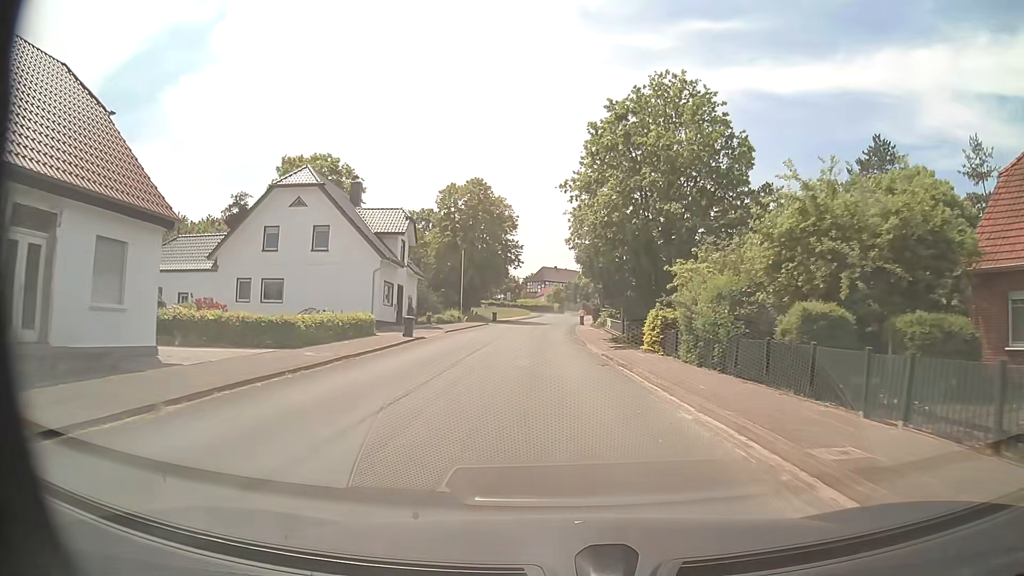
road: secondary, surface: asphalt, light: Day
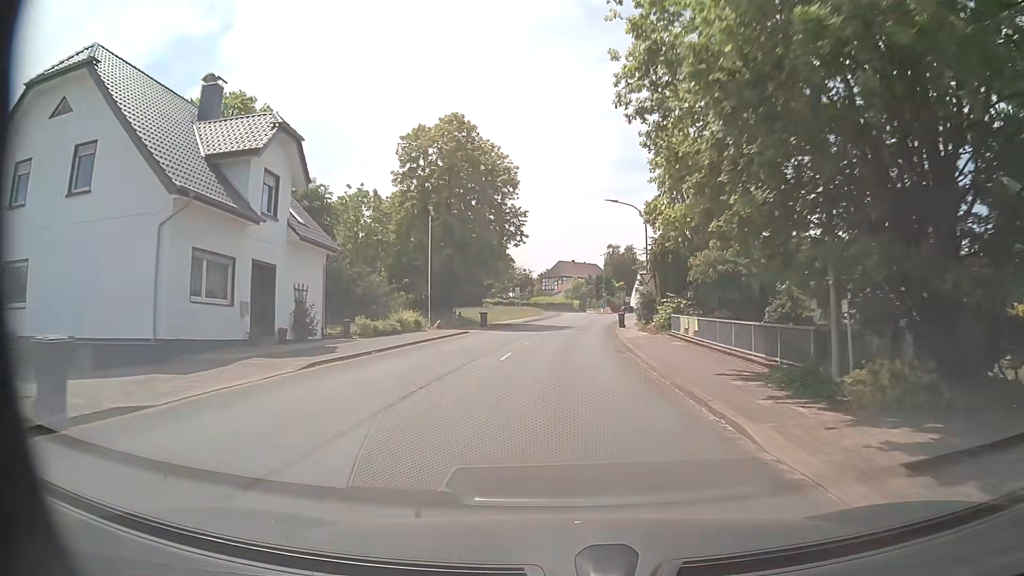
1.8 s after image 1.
(-0.4, +24.2) m; -2°
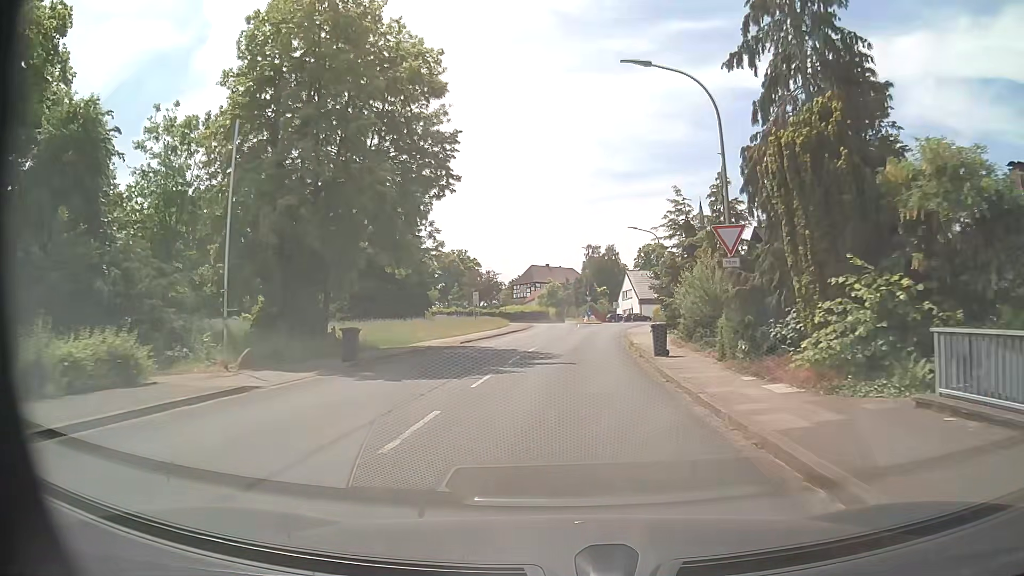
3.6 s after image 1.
(+0.4, +23.3) m; +2°
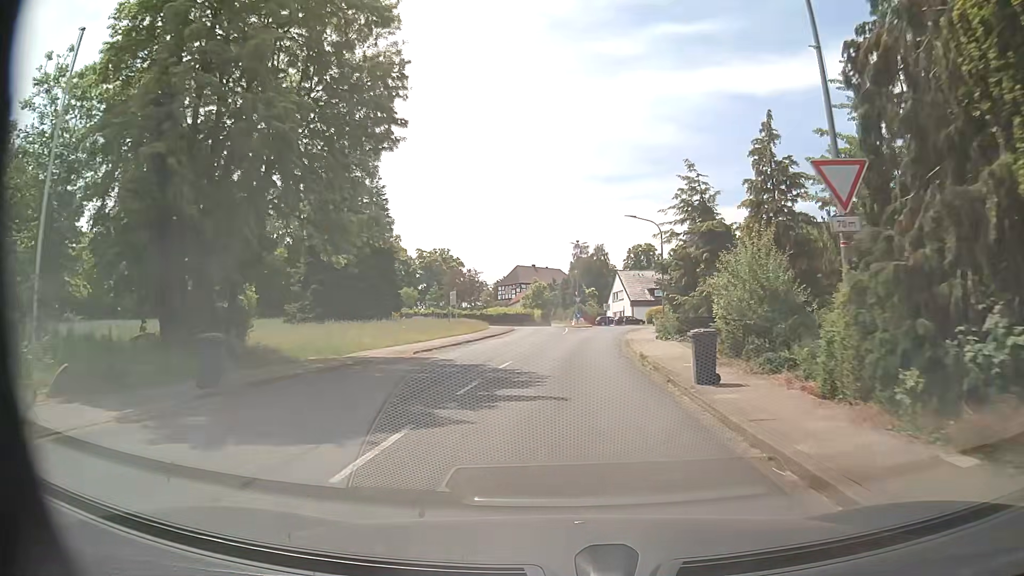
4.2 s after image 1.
(+0.1, +7.3) m; +1°
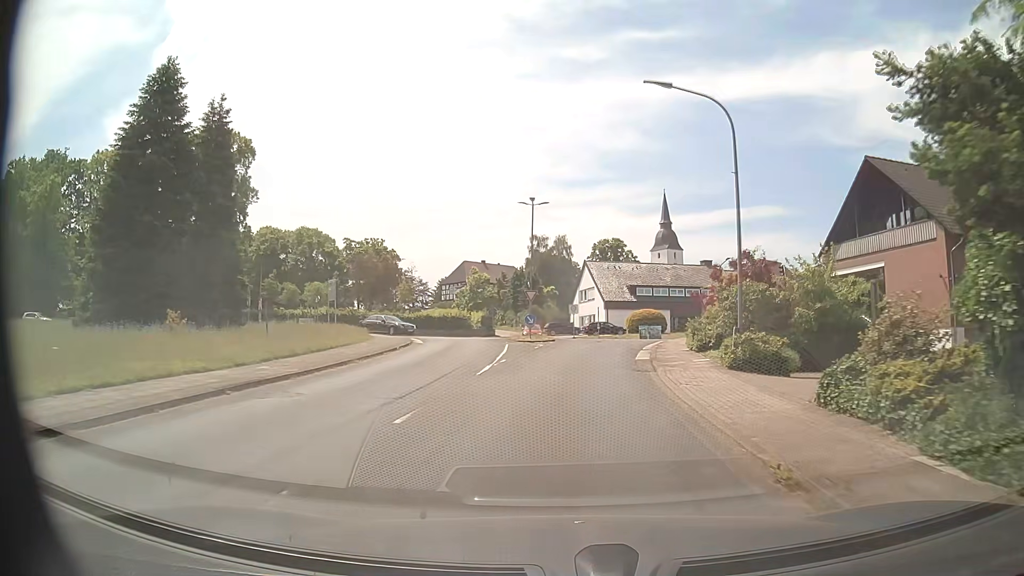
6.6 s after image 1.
(+0.9, +26.8) m; +3°
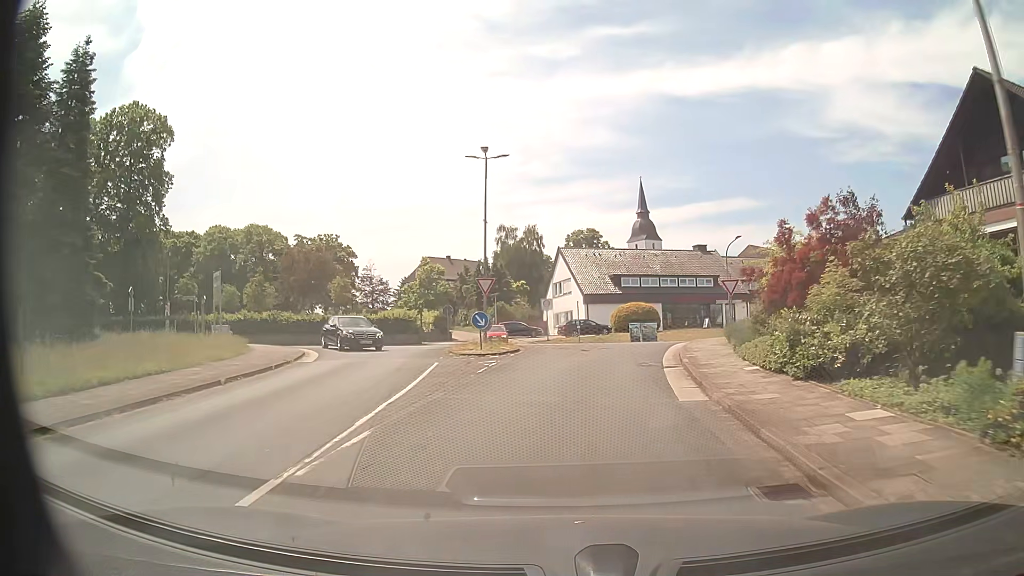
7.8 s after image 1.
(+0.3, +12.5) m; +3°
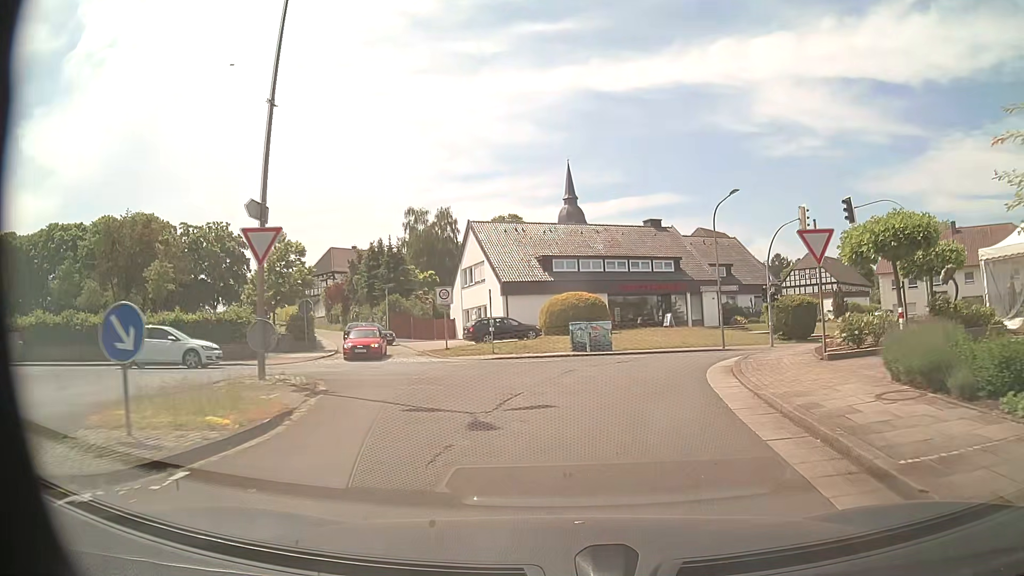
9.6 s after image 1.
(+0.7, +17.0) m; +7°
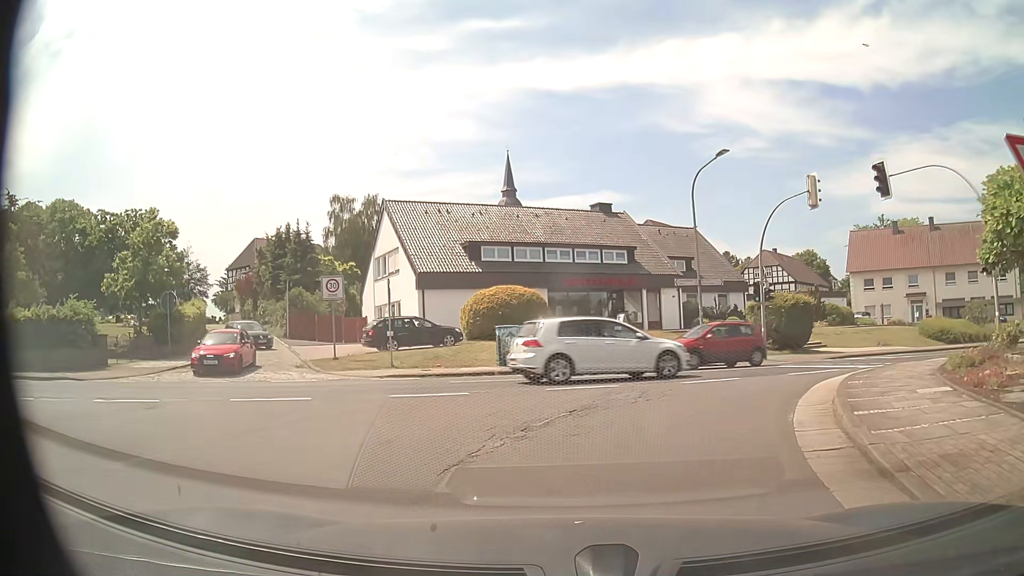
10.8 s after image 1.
(+0.3, +8.3) m; +4°
(+1, +10) (+6, +18) (+15, +22) (+24, +26) (+34, +30) (+43, +34) (+52, +38) (+61, +42) (+70, +47) (+79, +51) m
